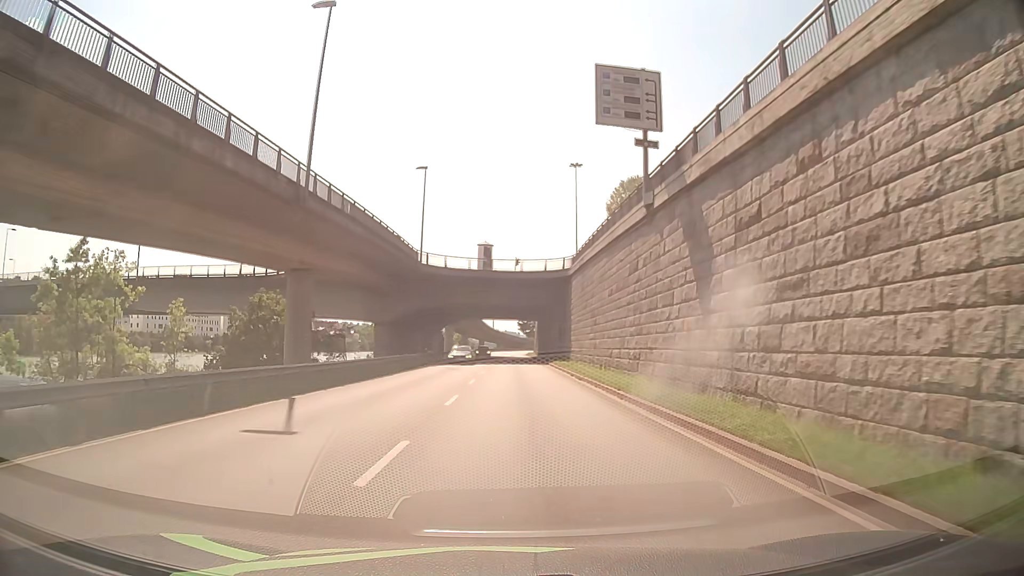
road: primary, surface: asphalt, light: Day
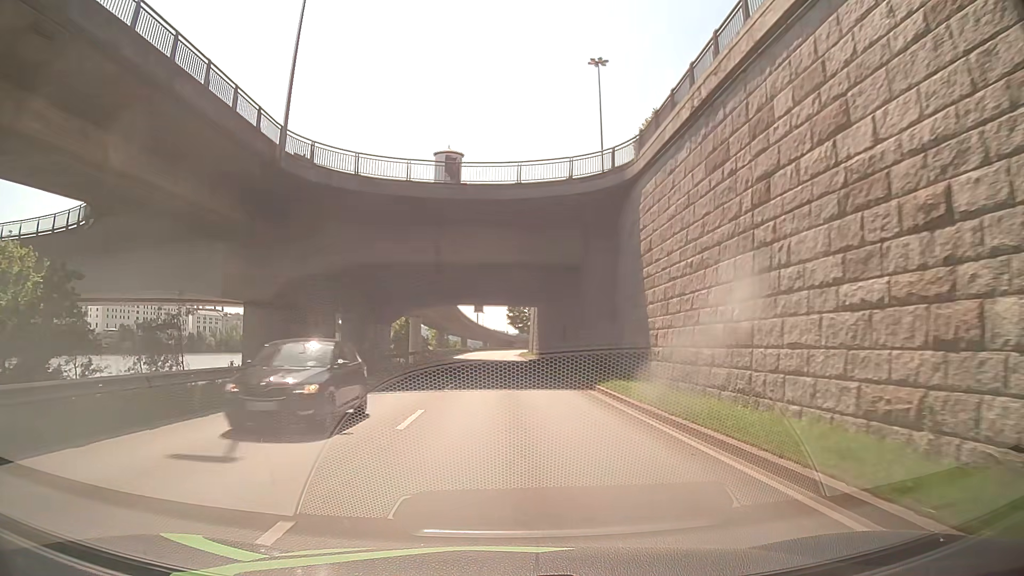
(+0.2, +31.6) m; +1°
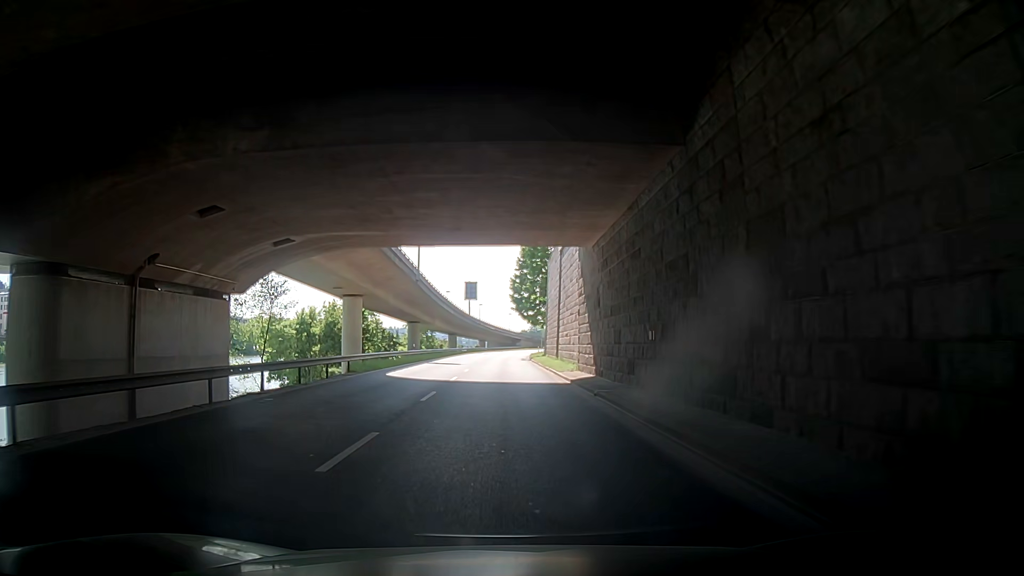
(0.0, +39.8) m; +1°
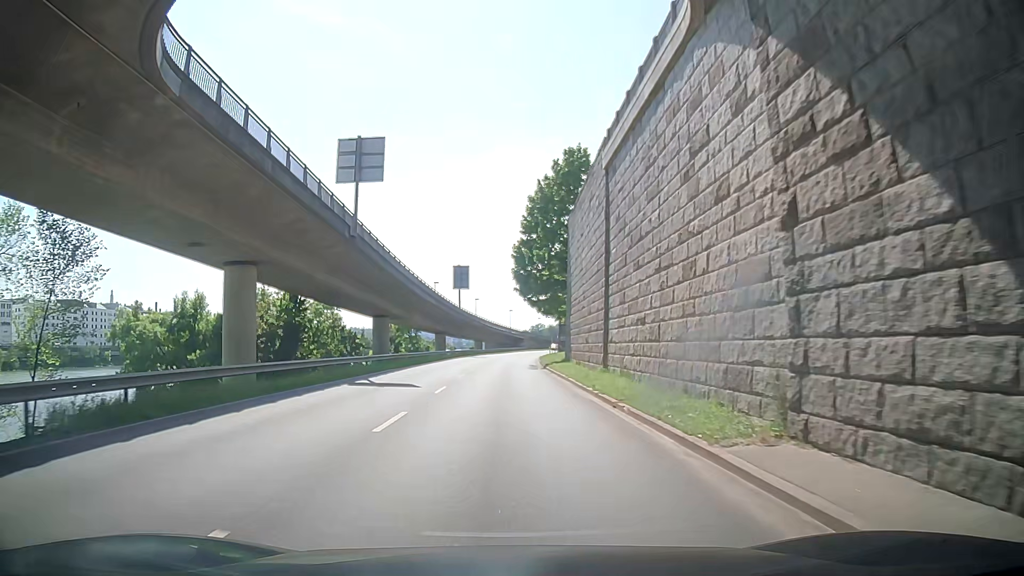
(-0.3, +23.6) m; -5°
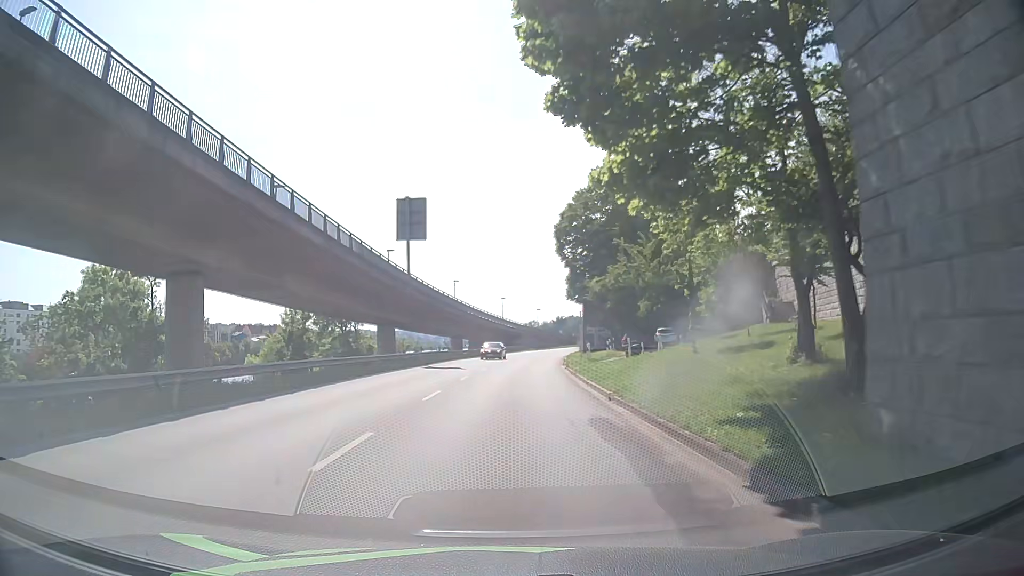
(+2.3, +39.5) m; +5°
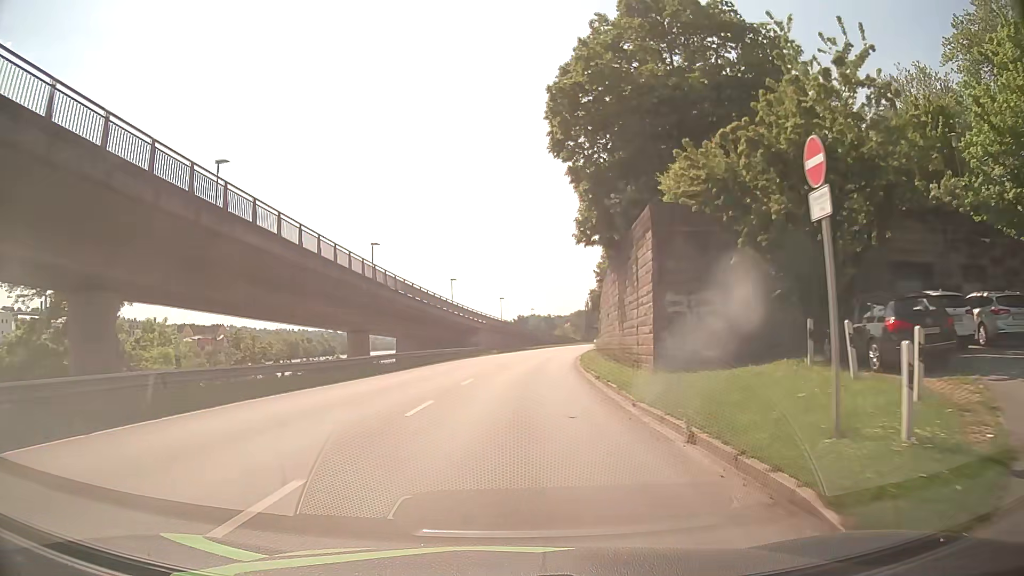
(+1.0, +39.7) m; +4°
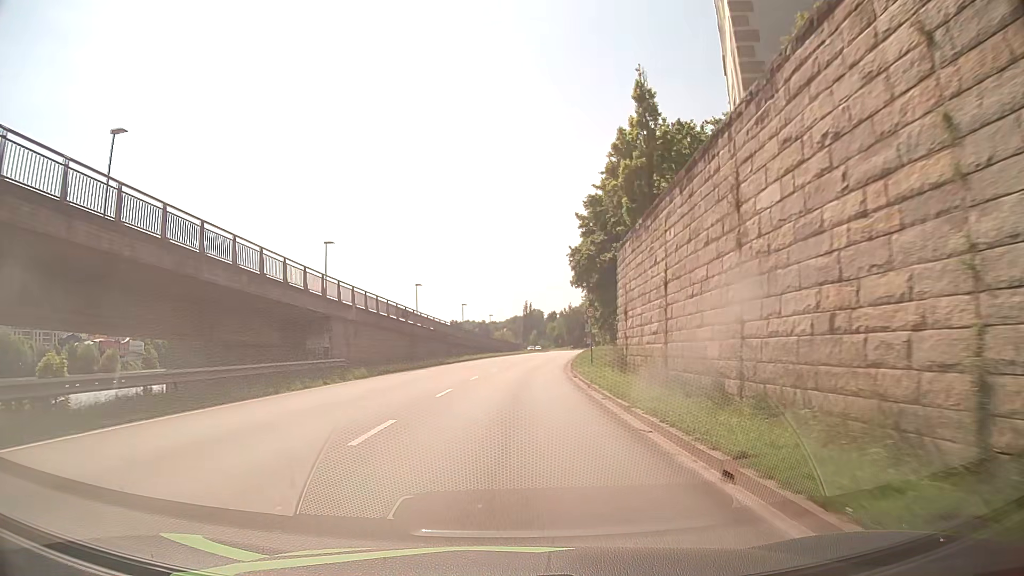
(+1.7, +39.0) m; +5°
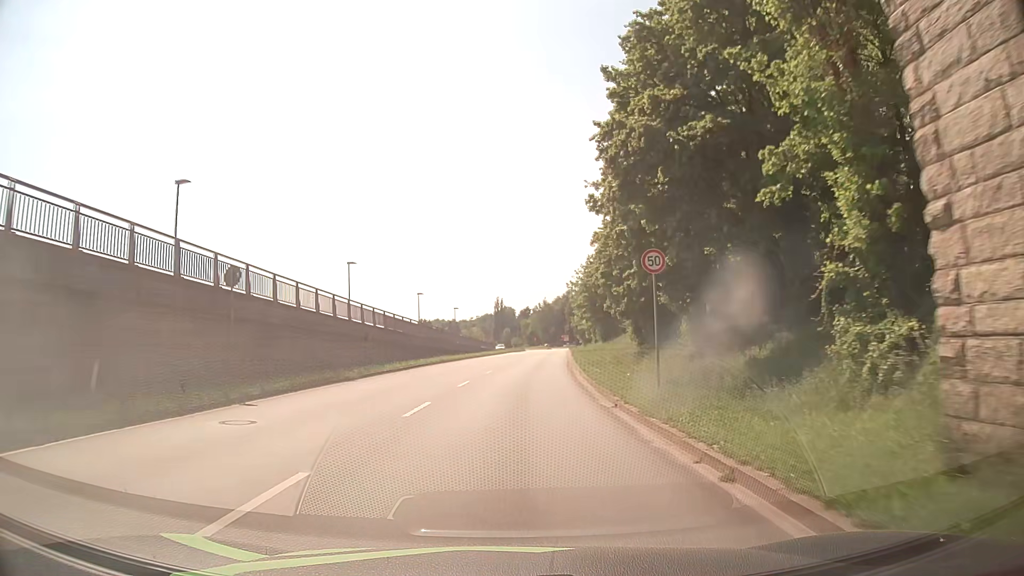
(+0.5, +23.0) m; +3°
(0, +10) (0, +20) (+1, +30) (+1, +40) (+2, +50) (+3, +60) (+3, +70) (+4, +80) (+5, +90) (+6, +100) m
